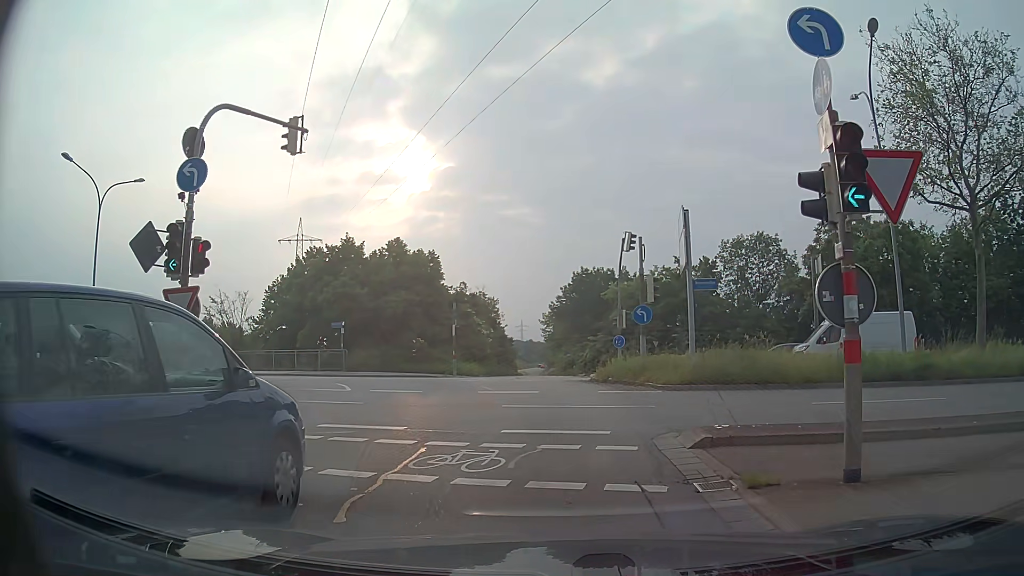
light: Day
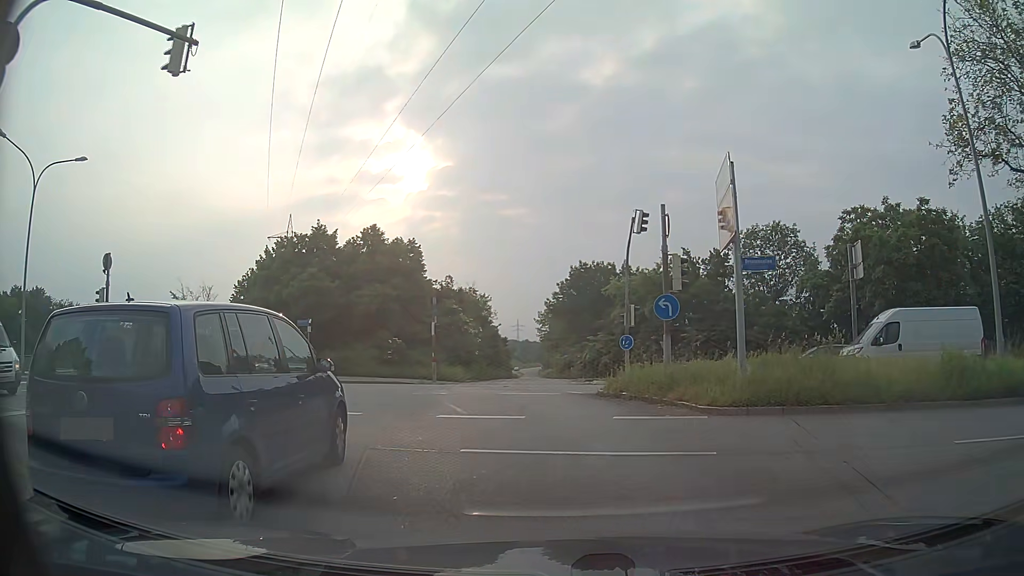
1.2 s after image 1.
(-0.1, +5.5) m; 0°
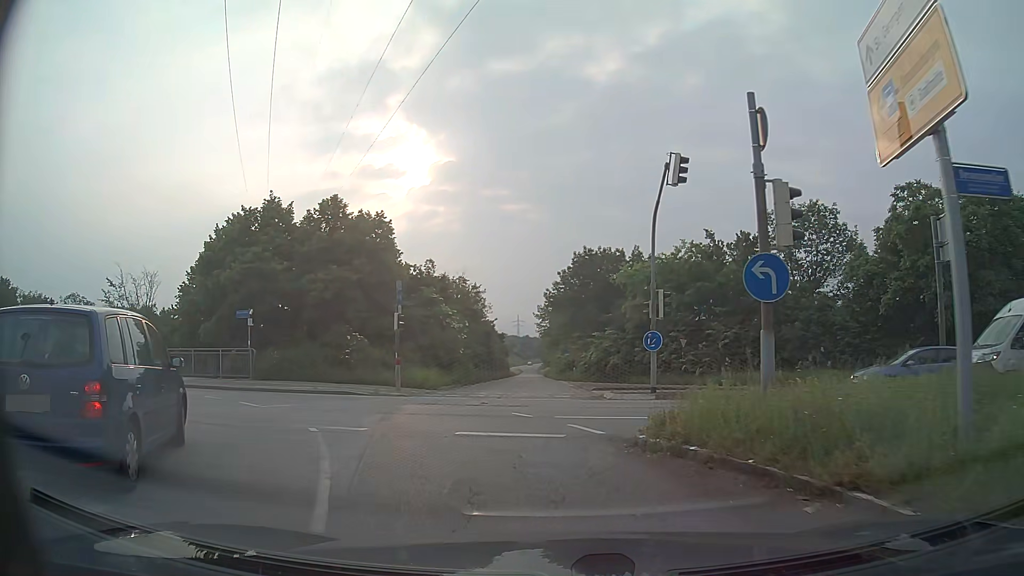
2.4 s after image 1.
(-0.1, +7.8) m; -1°
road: primary_link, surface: asphalt
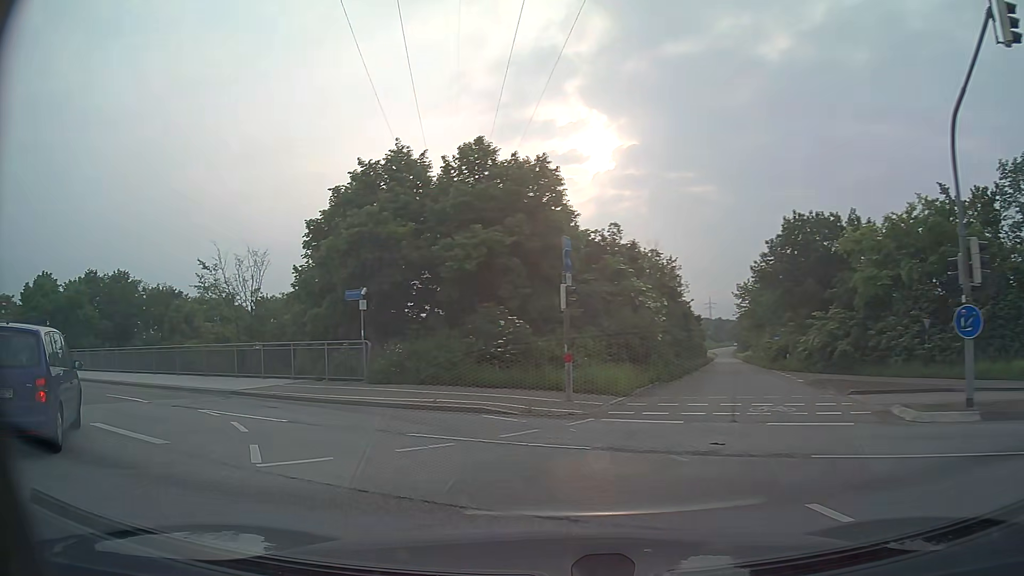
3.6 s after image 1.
(-0.9, +8.4) m; -15°
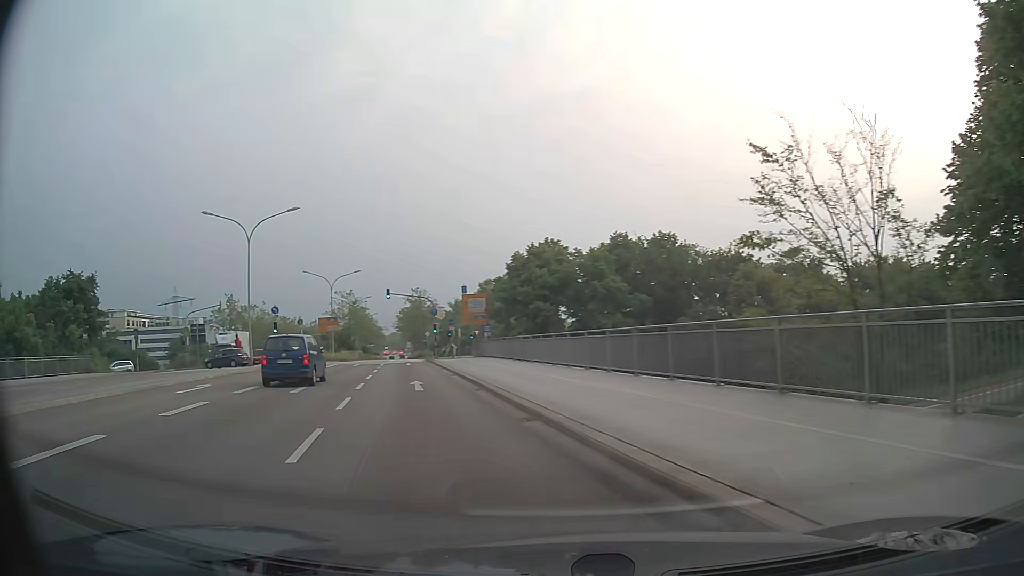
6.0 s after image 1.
(-7.4, +15.5) m; -51°
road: primary
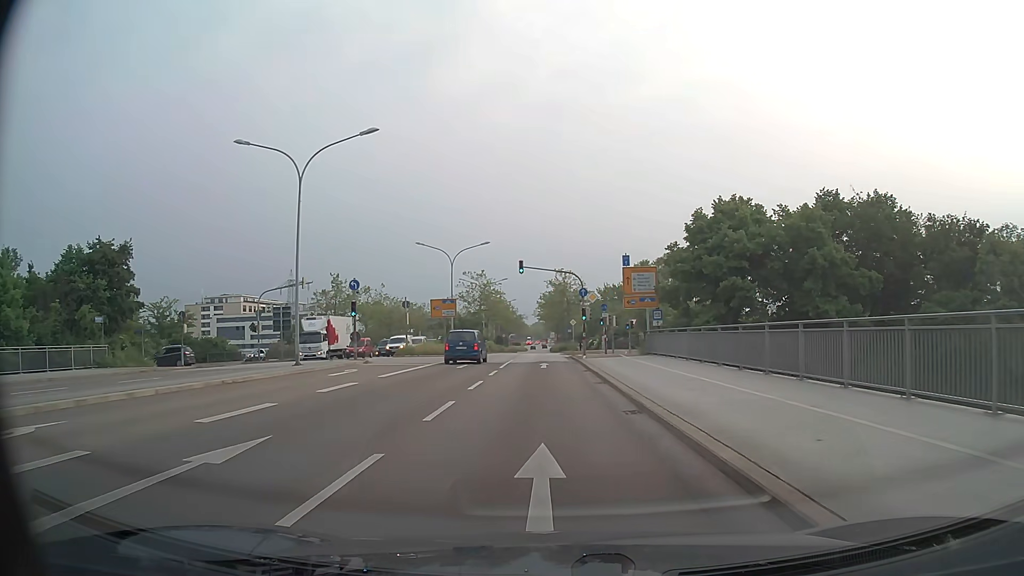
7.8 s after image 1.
(-2.7, +15.2) m; -13°
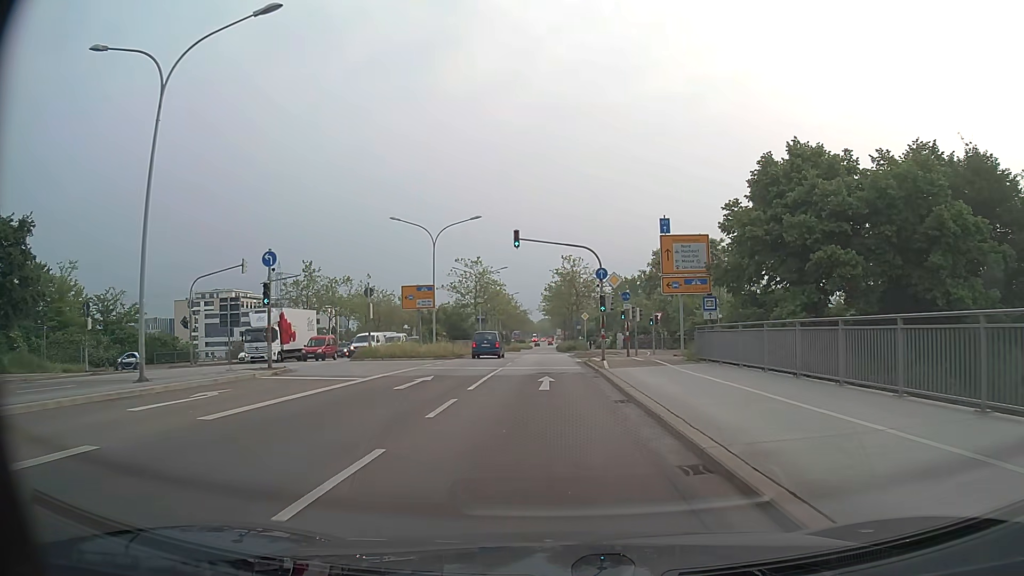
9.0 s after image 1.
(-0.1, +12.1) m; -1°
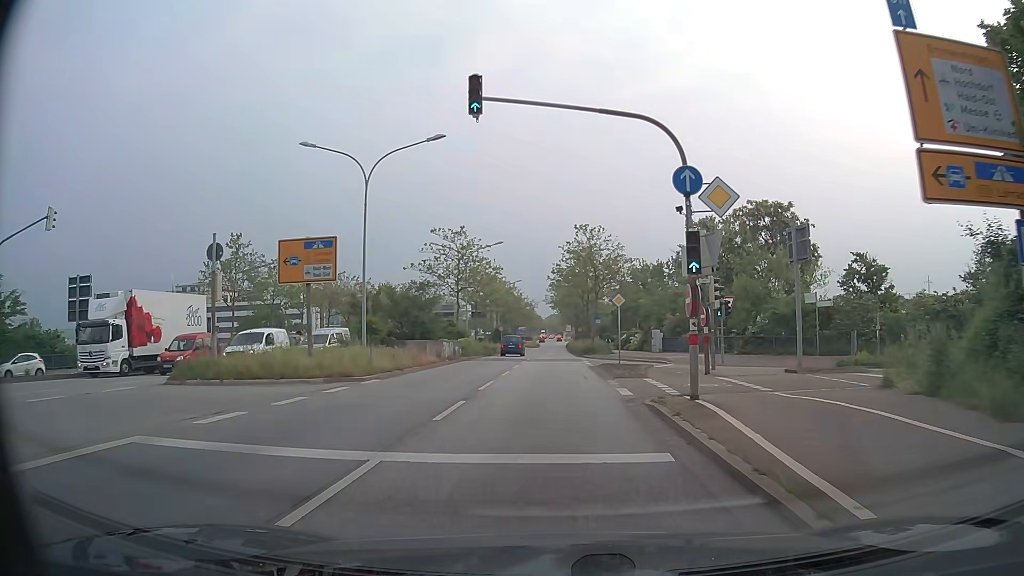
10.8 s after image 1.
(-0.1, +19.7) m; -1°
(0, +10) (0, +20) (0, +30) (0, +40) (0, +50) (0, +60) (0, +70) (0, +80) (0, +90) (+1, +100) m
